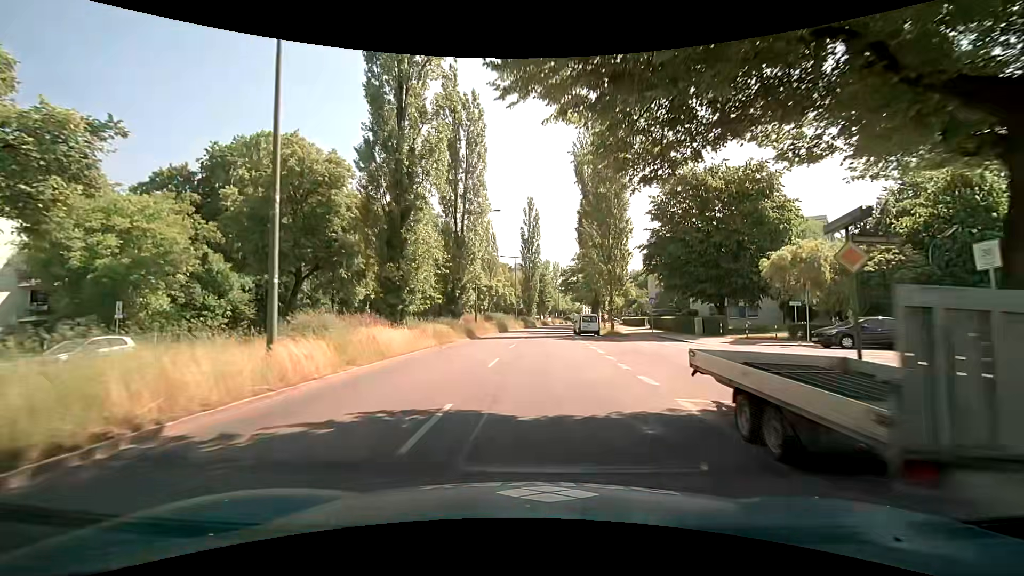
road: secondary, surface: asphalt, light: Day
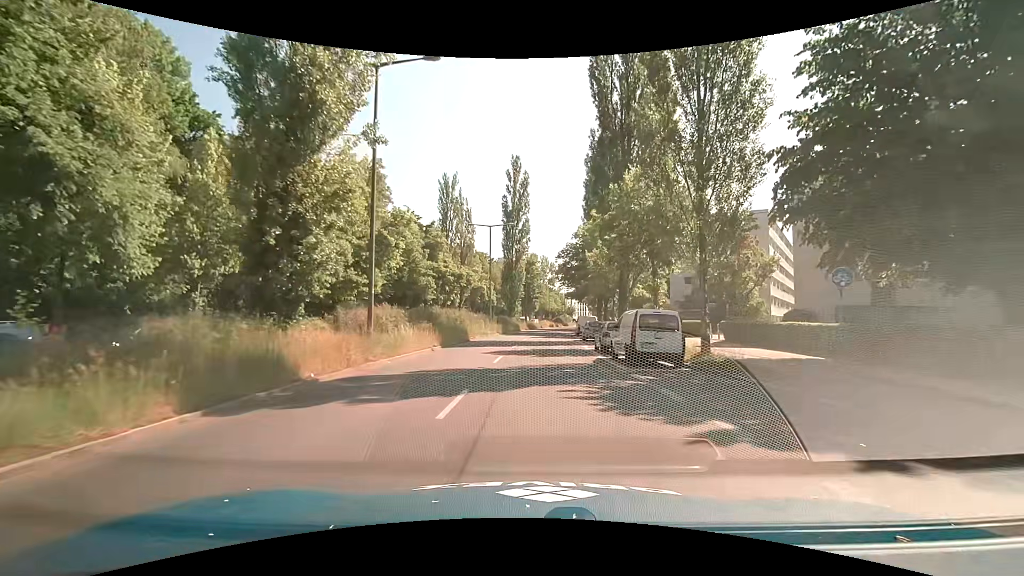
(+0.4, +25.4) m; +2°
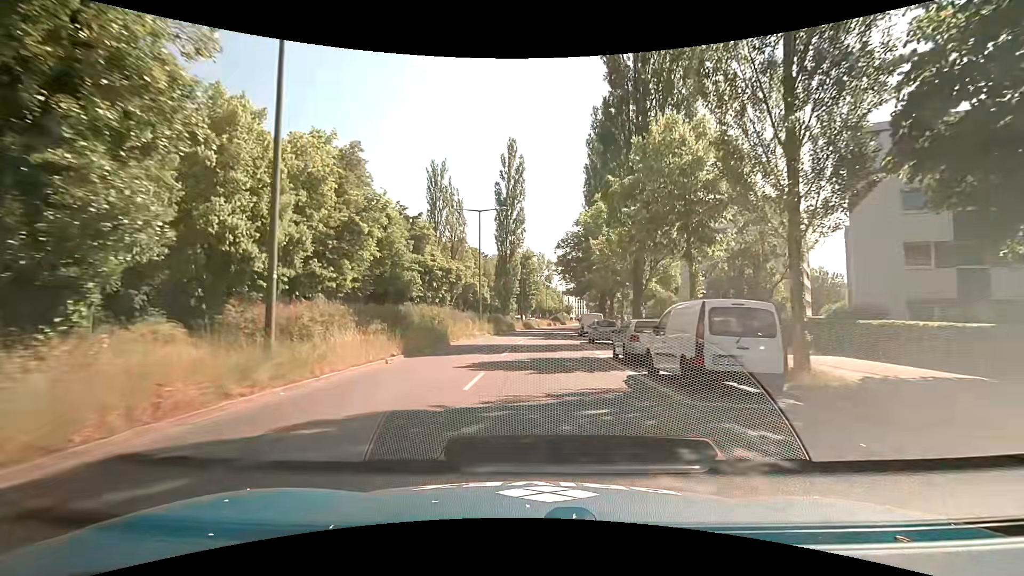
(0.0, +6.4) m; 0°
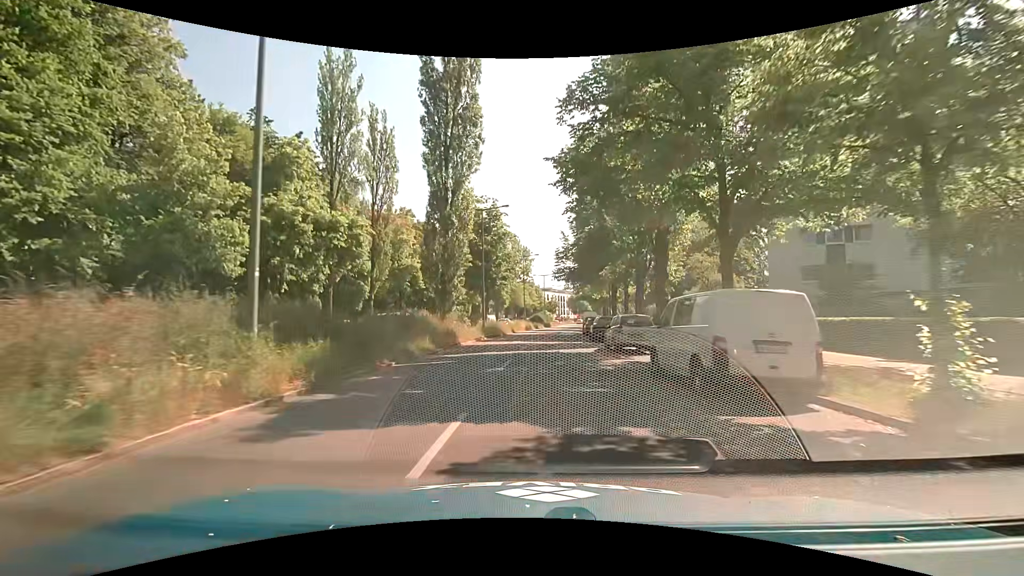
(+0.6, +32.2) m; +3°
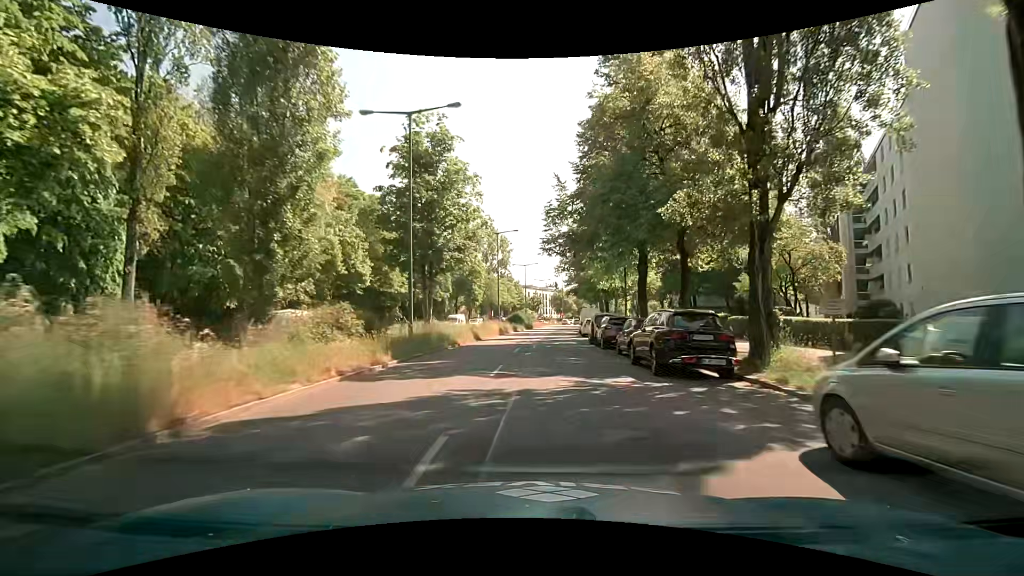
(+0.4, +19.5) m; +4°
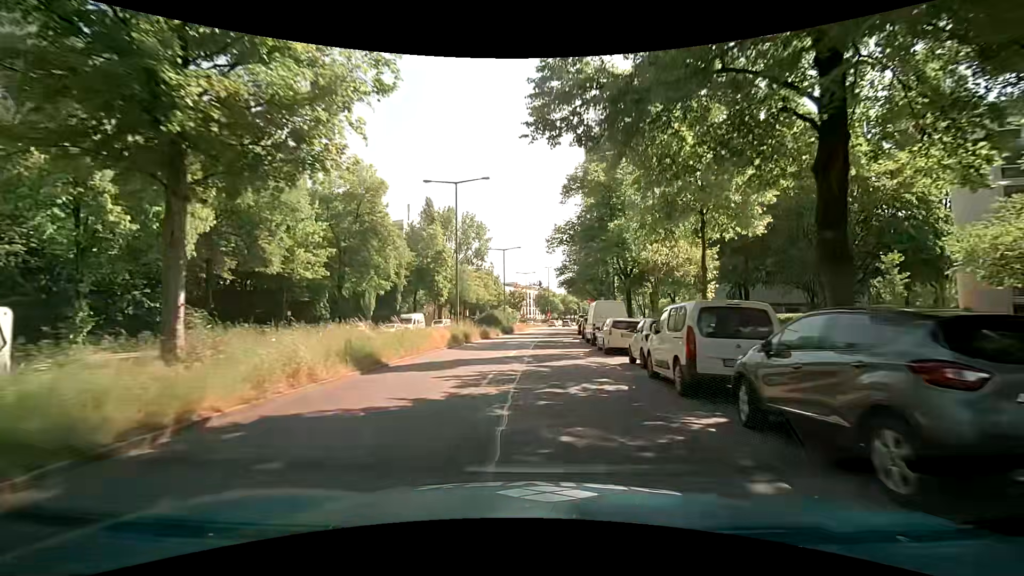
(-0.1, +19.7) m; 0°
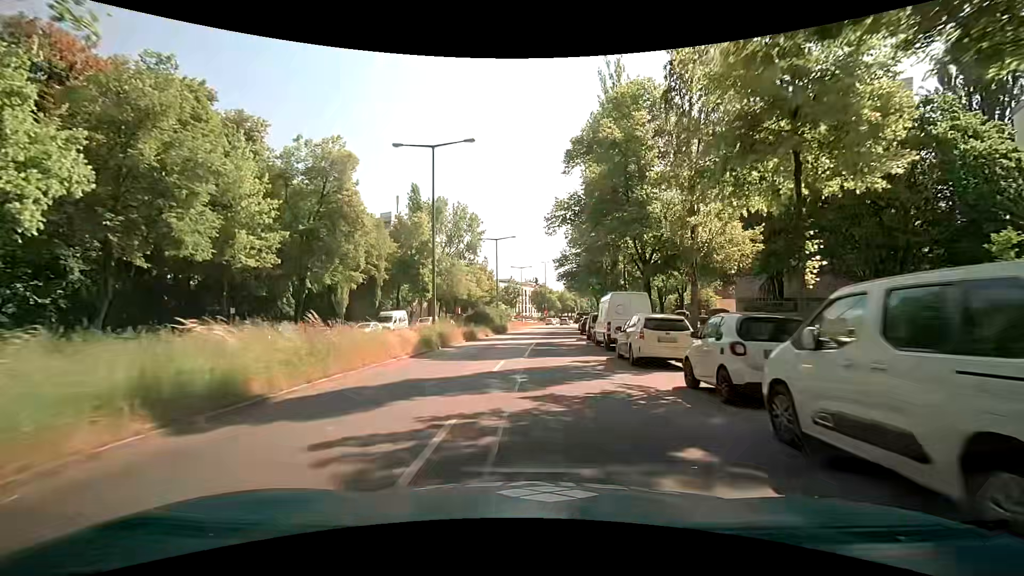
(+0.1, +6.6) m; +3°
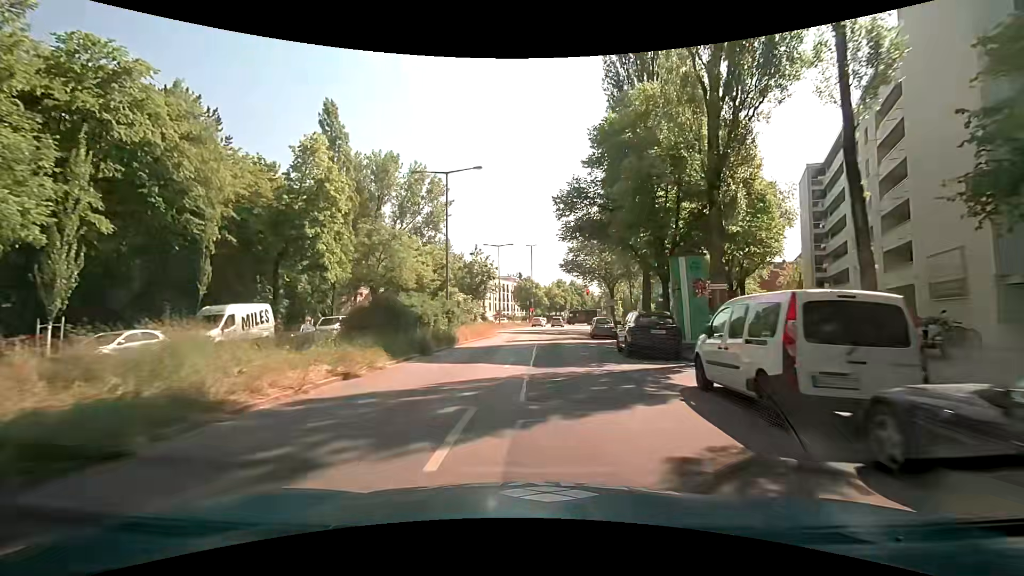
(0.0, +26.2) m; 0°
(0, +10) (+1, +20) (+1, +30) (+2, +40) (+4, +50) (+5, +60) (+6, +70) (+8, +80) (+10, +89) (+12, +99) m
